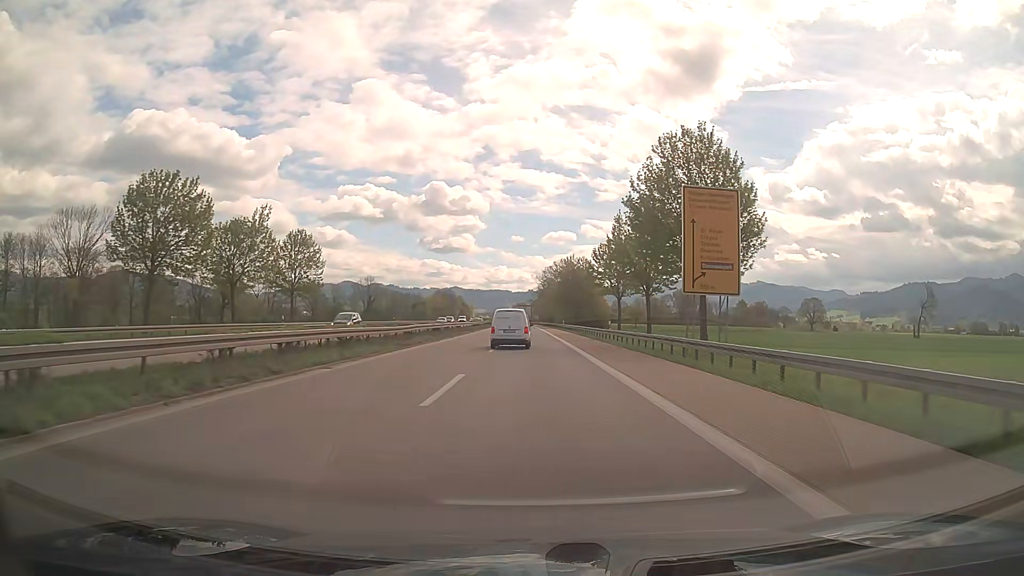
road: trunk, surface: asphalt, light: Day
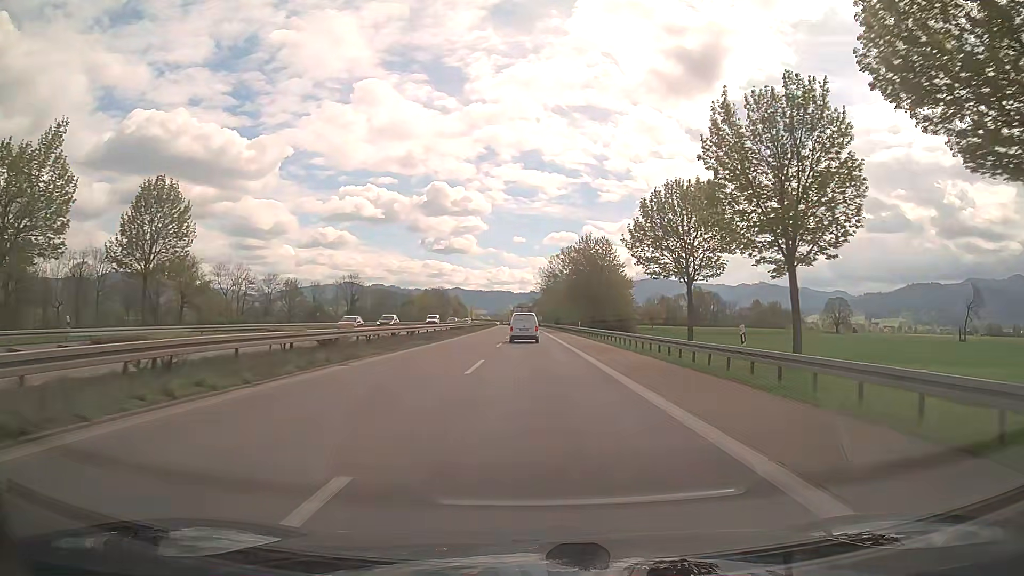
(0.0, +28.0) m; 0°
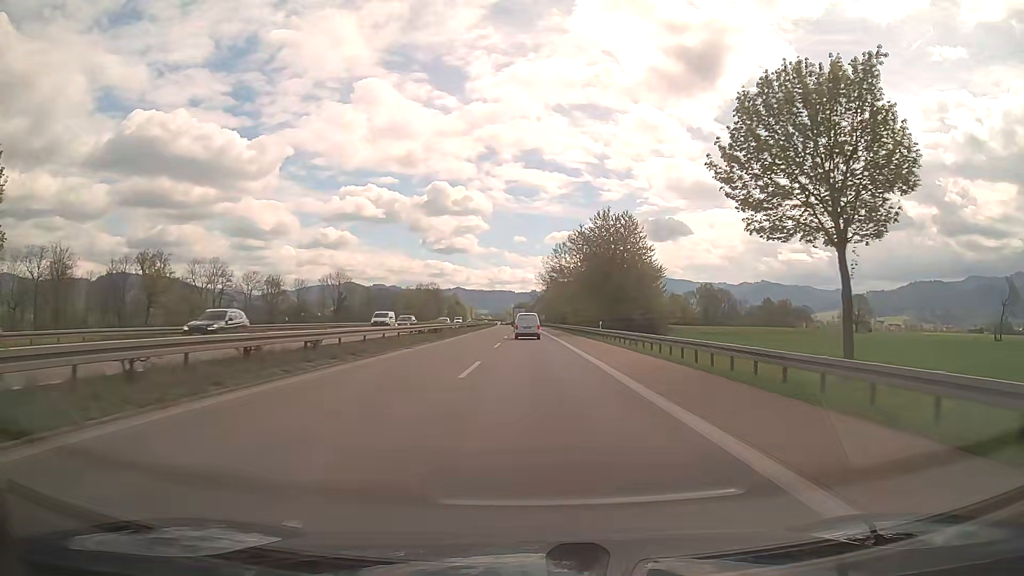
(+0.1, +18.6) m; 0°
